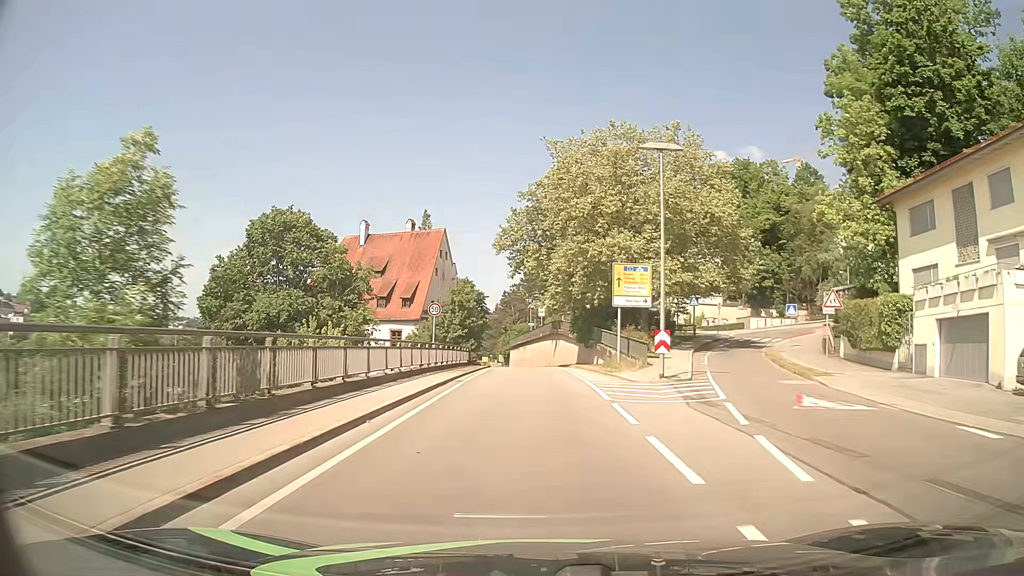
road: primary_link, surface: asphalt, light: Day
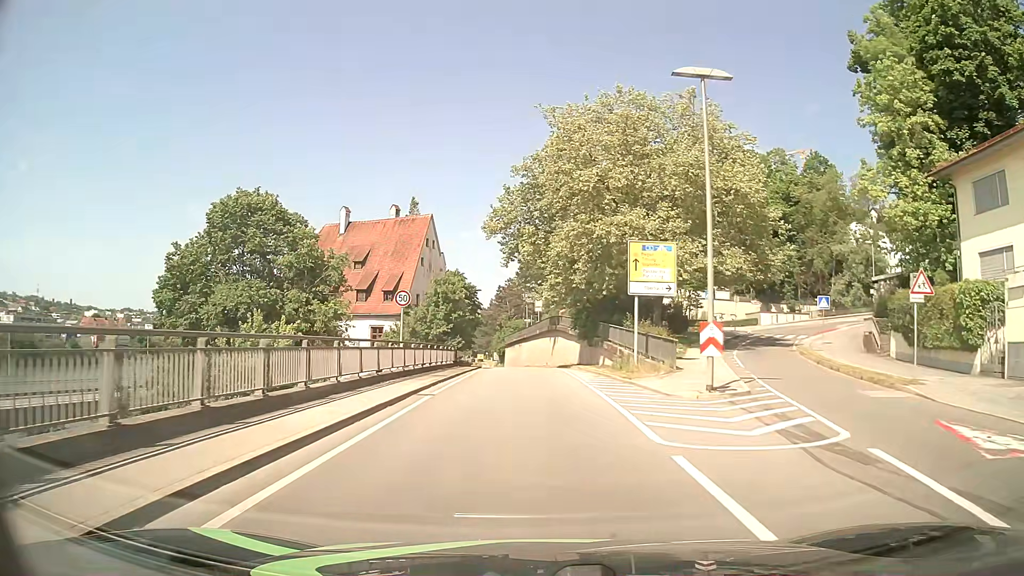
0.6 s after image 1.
(0.0, +6.7) m; 0°
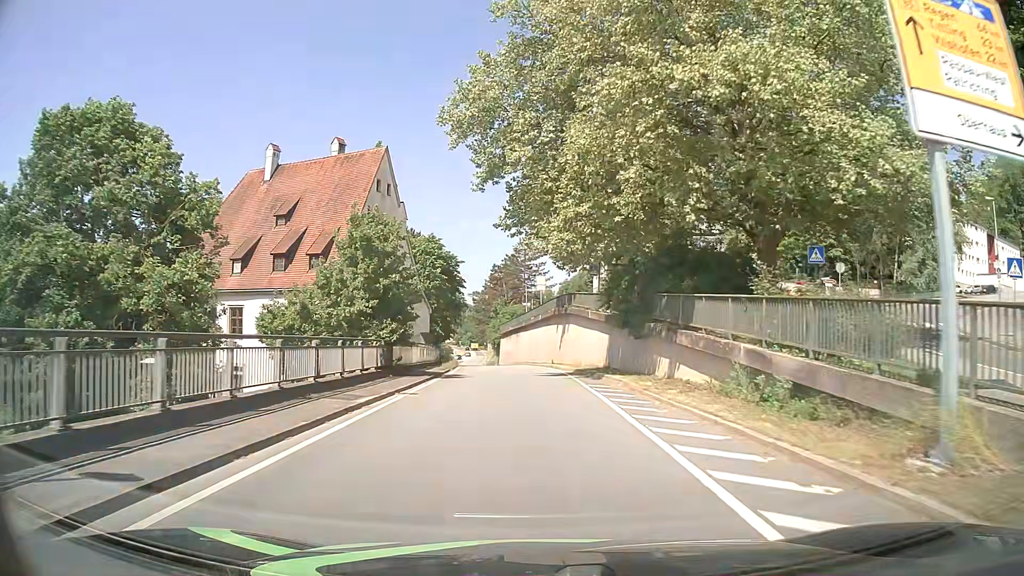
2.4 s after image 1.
(0.0, +20.8) m; 0°
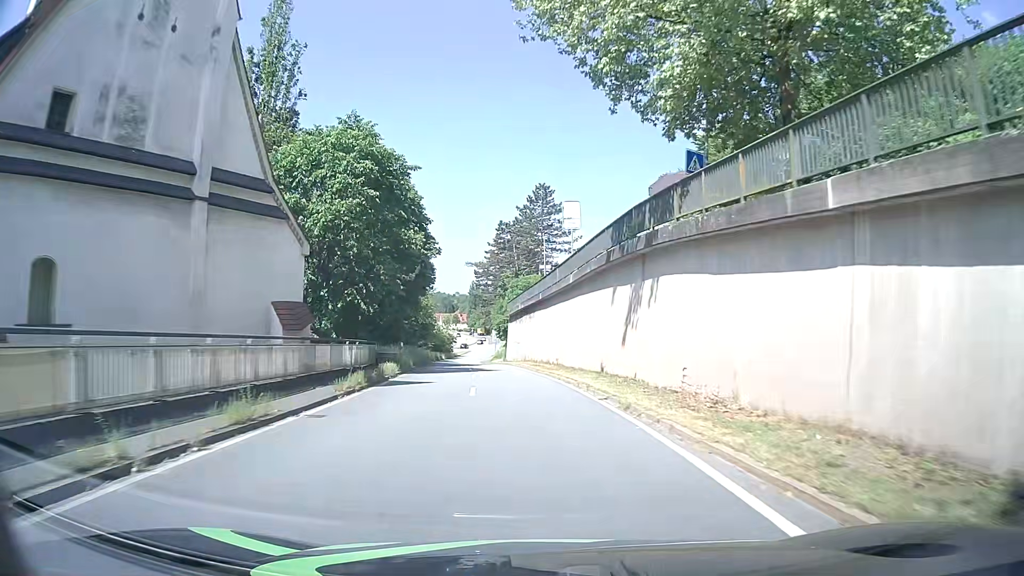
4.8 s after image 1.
(-0.3, +30.1) m; -2°
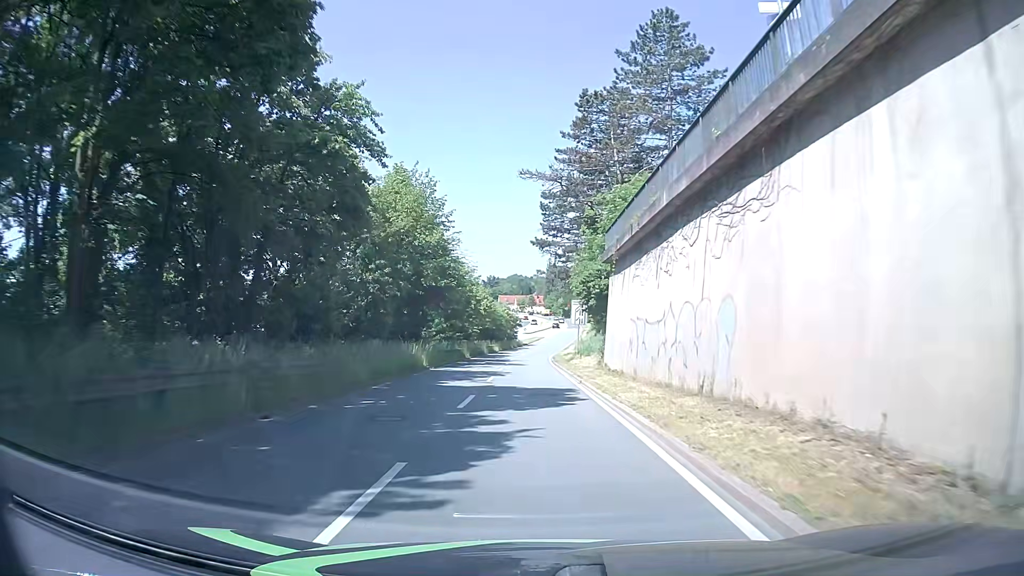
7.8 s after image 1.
(-2.4, +39.6) m; -6°
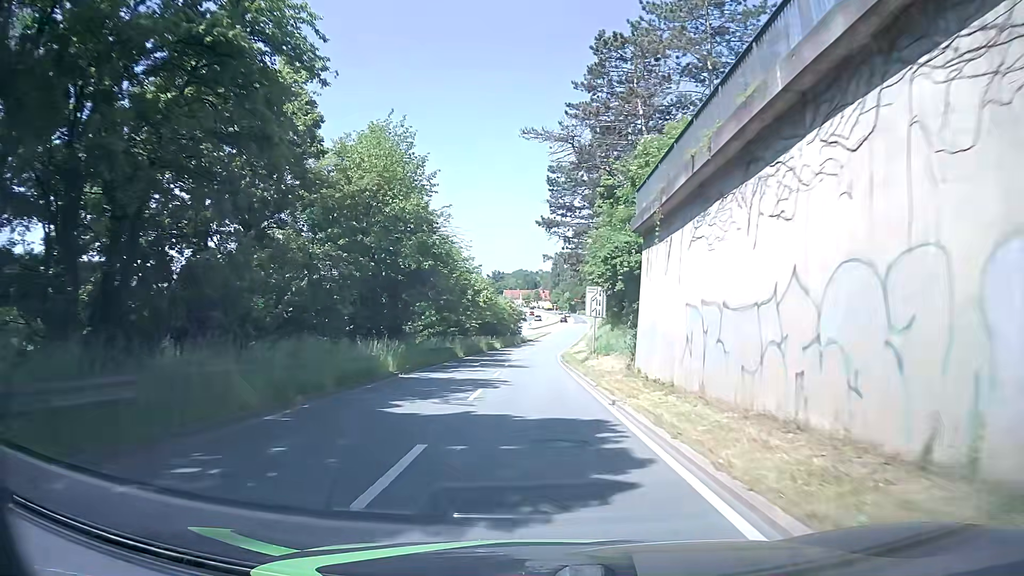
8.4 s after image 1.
(-0.2, +7.9) m; -1°
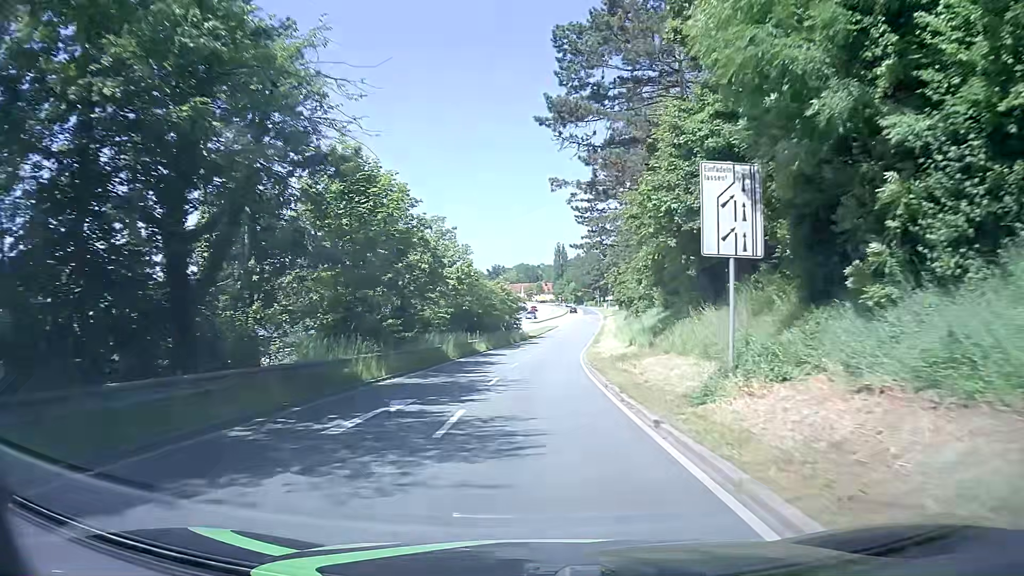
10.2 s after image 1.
(-0.2, +23.5) m; -1°
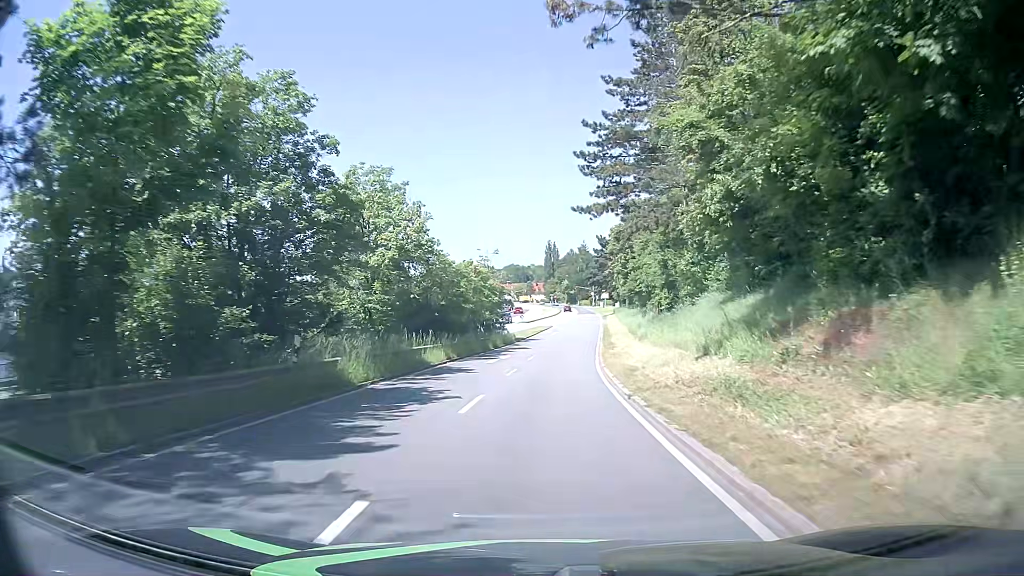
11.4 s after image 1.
(+0.2, +15.4) m; +1°
(0, +10) (+1, +20) (+1, +30) (+2, +40) (+3, +50) (+4, +60) (+5, +70) (+6, +80) (+7, +90) (+8, +100) m
